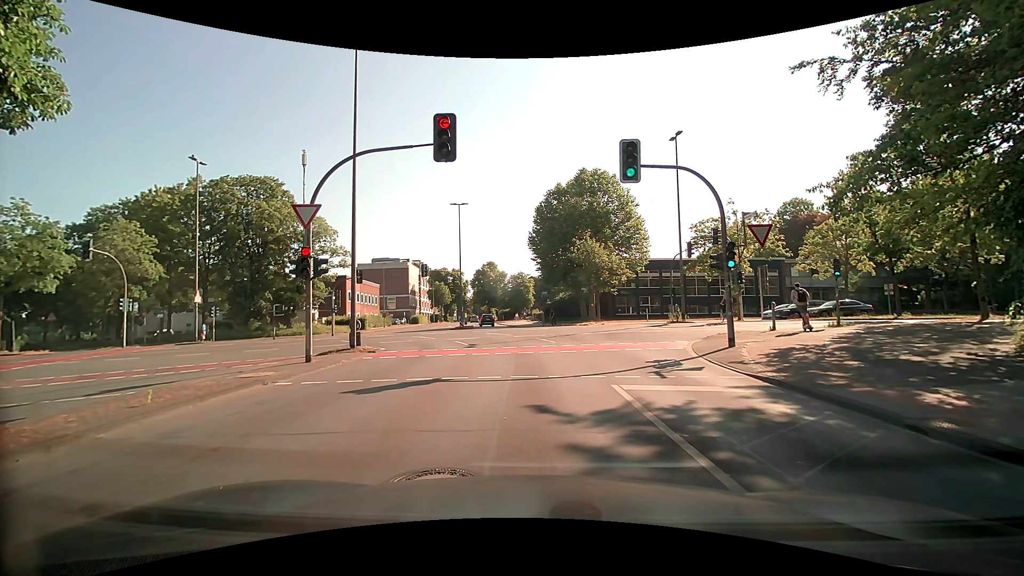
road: tertiary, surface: asphalt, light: Day
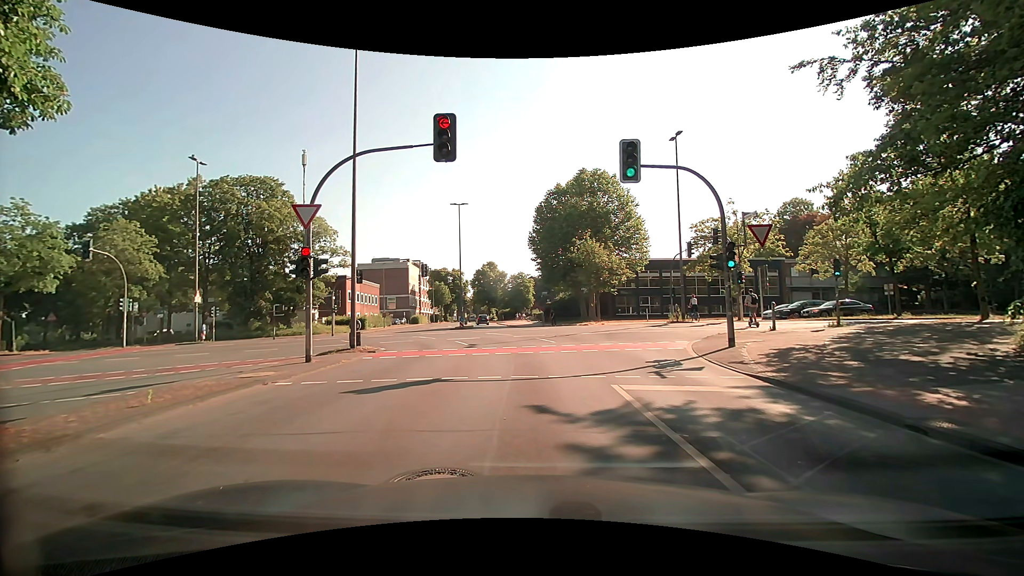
(0.0, 0.0) m; 0°
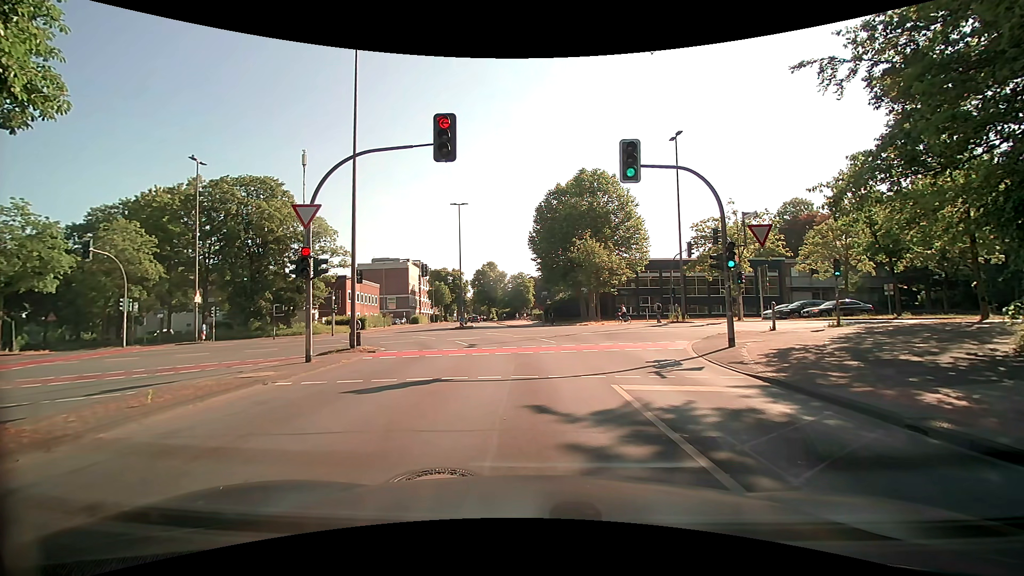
(0.0, 0.0) m; 0°
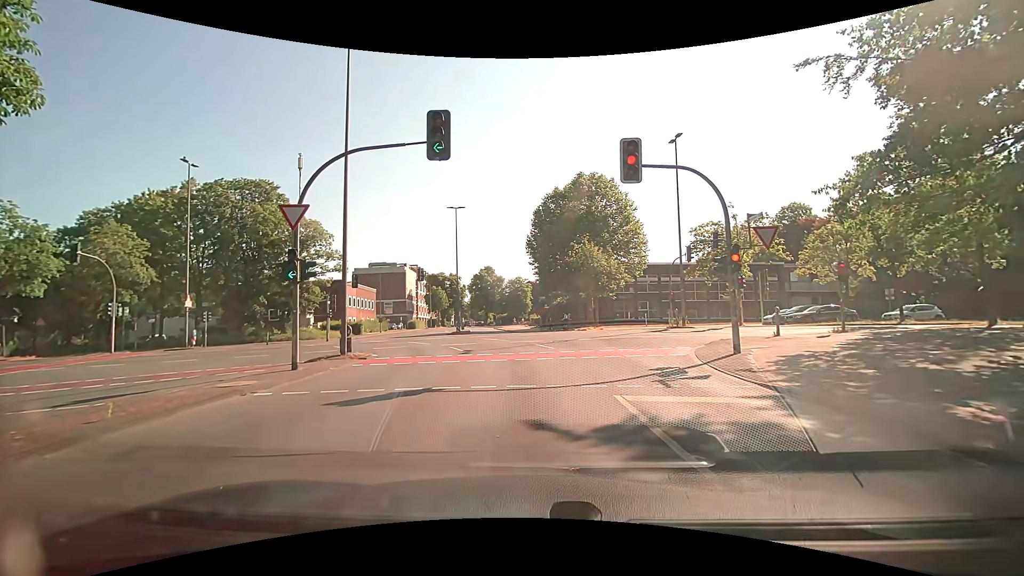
(0.0, +0.8) m; 0°
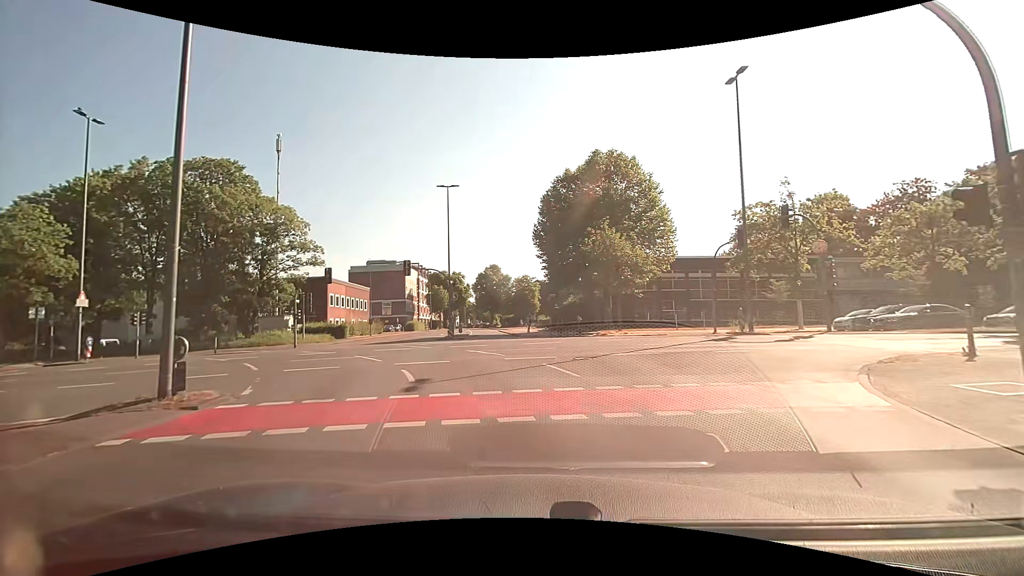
(-0.2, +9.2) m; -2°
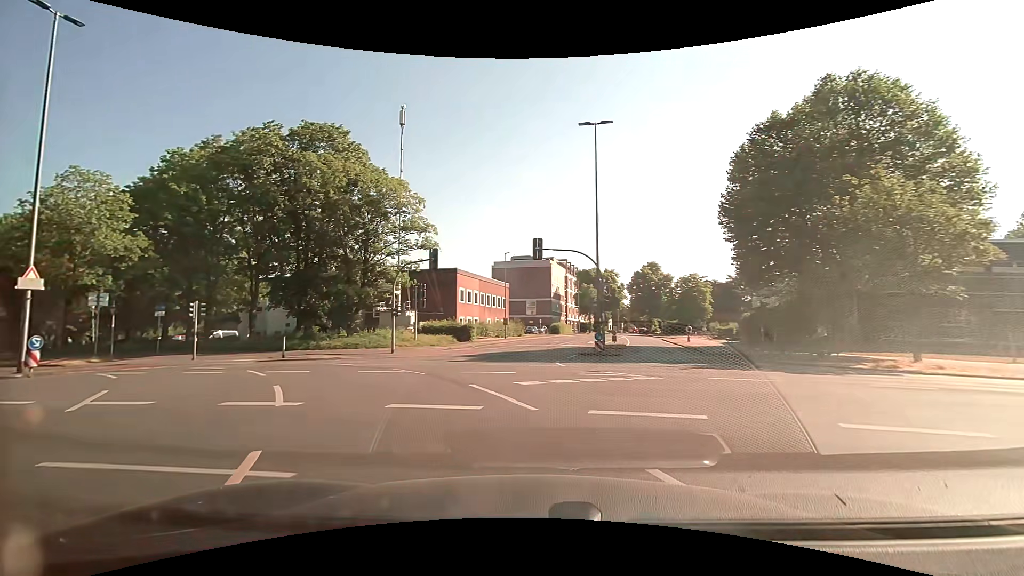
(-1.4, +14.0) m; -16°
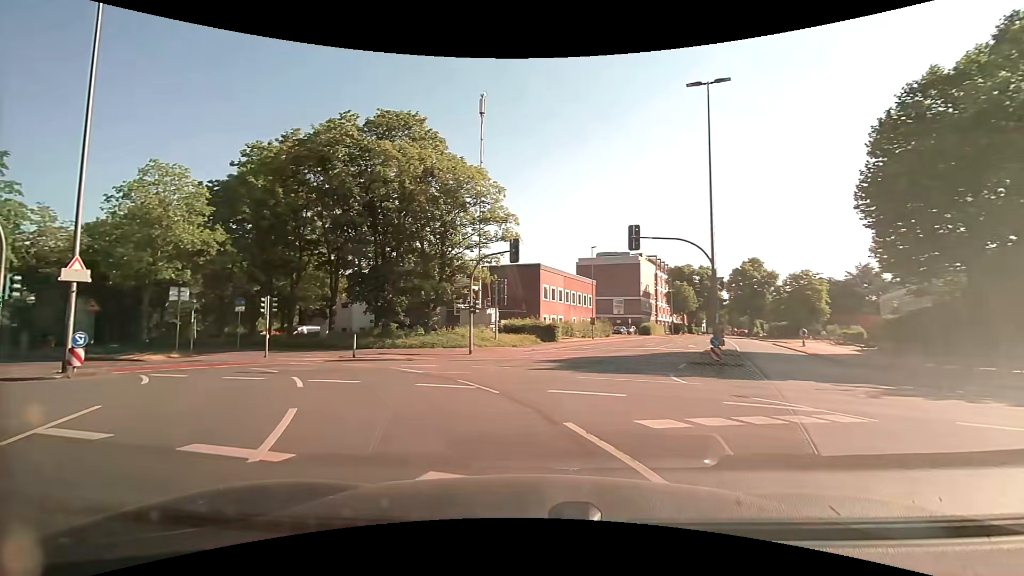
(-0.3, +3.7) m; -10°
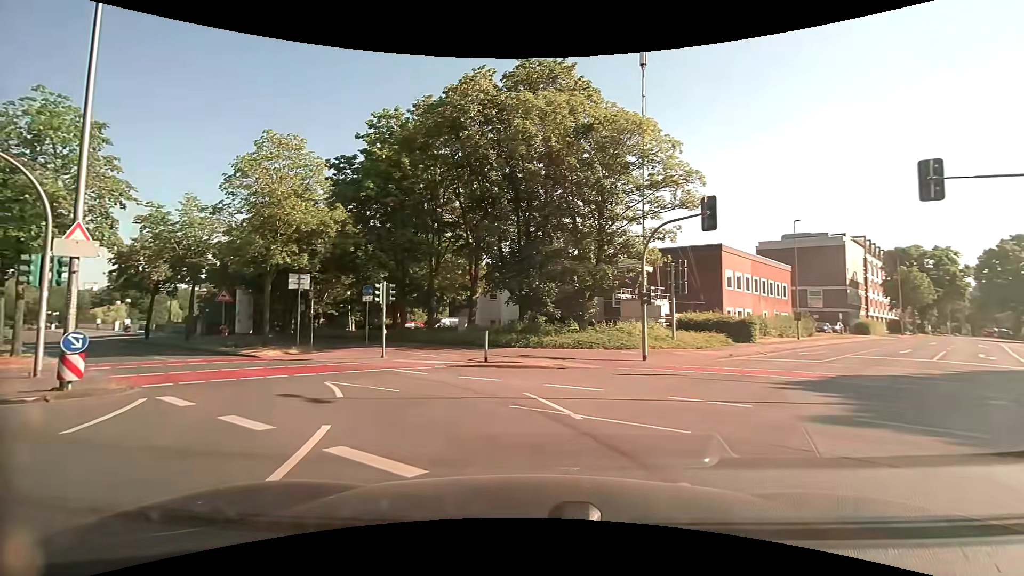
(-1.2, +7.8) m; -16°
(-2, +10) (-8, +18) (-16, +24) (-24, +30) (-32, +36) (-40, +42) (-48, +48) (-56, +54) (-64, +60) (-72, +66) m
